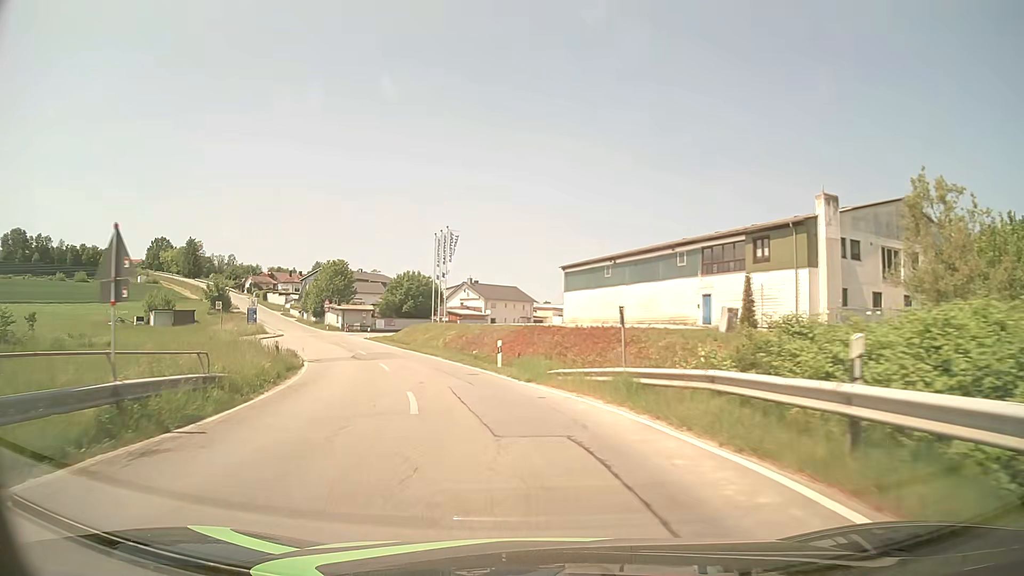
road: tertiary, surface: asphalt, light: Day
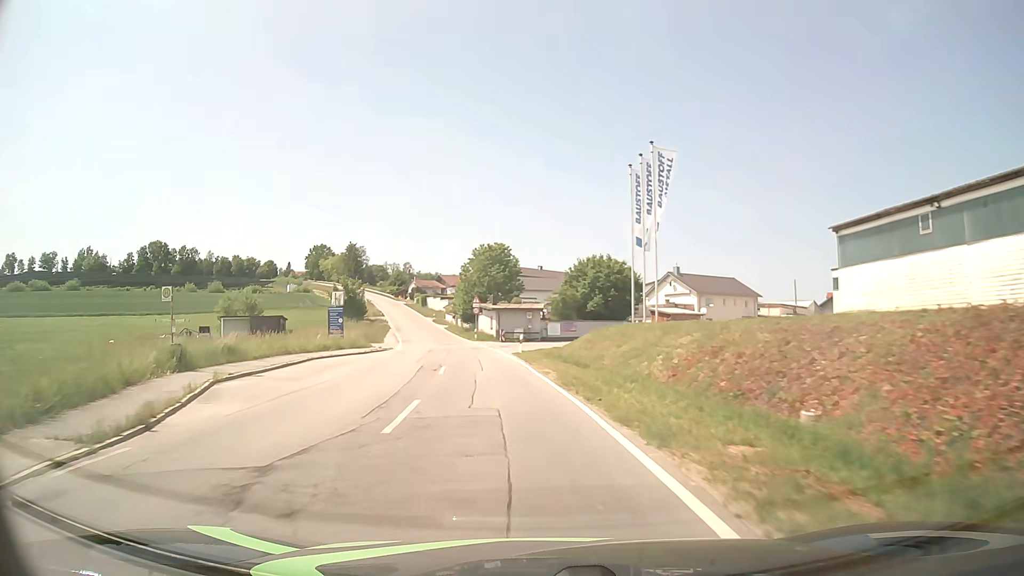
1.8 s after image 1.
(-4.0, +26.4) m; -17°
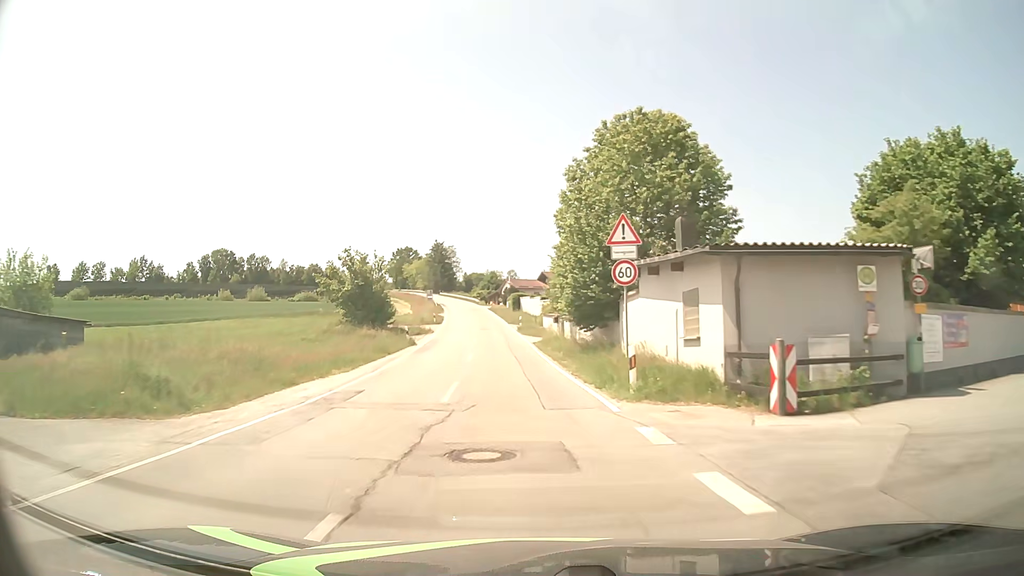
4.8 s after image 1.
(-4.9, +44.7) m; -10°
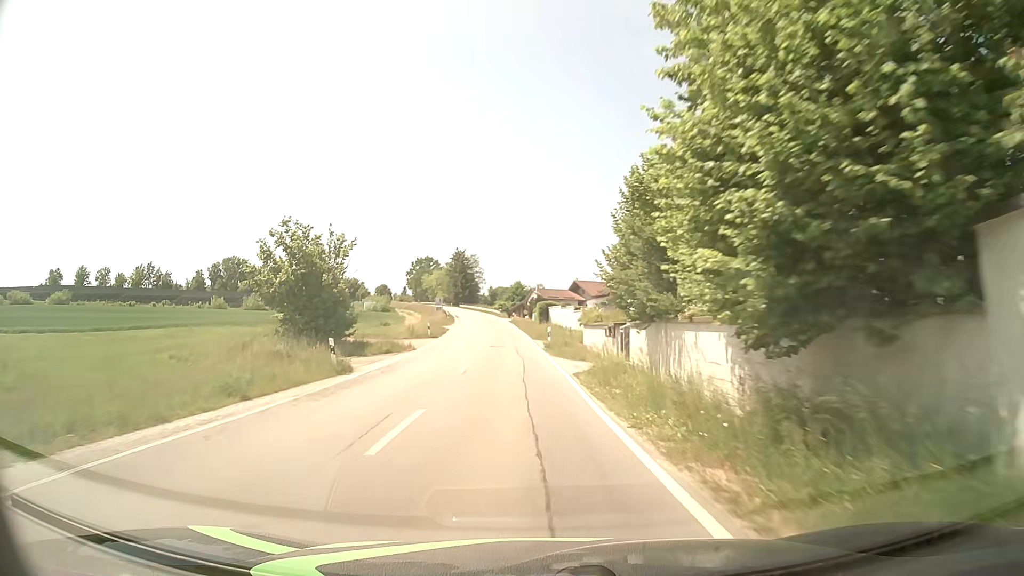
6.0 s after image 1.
(-0.4, +18.0) m; -3°
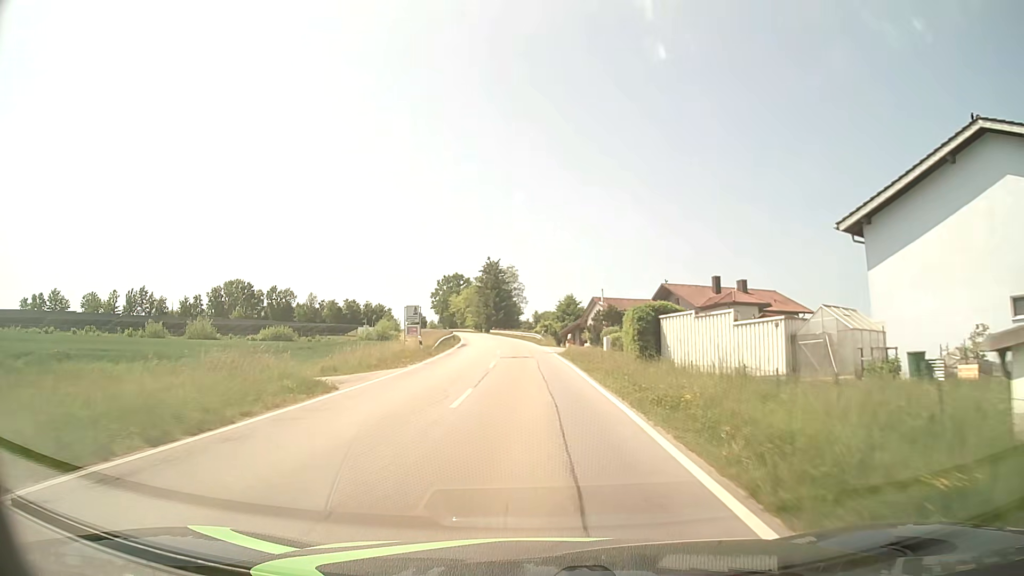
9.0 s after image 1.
(-1.6, +44.0) m; -4°
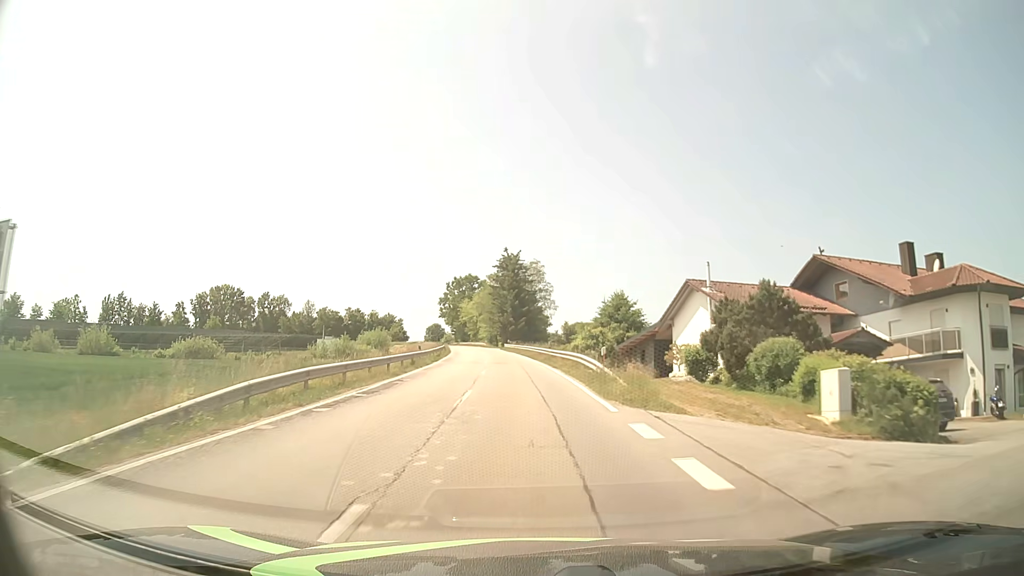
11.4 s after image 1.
(-0.6, +35.2) m; -2°
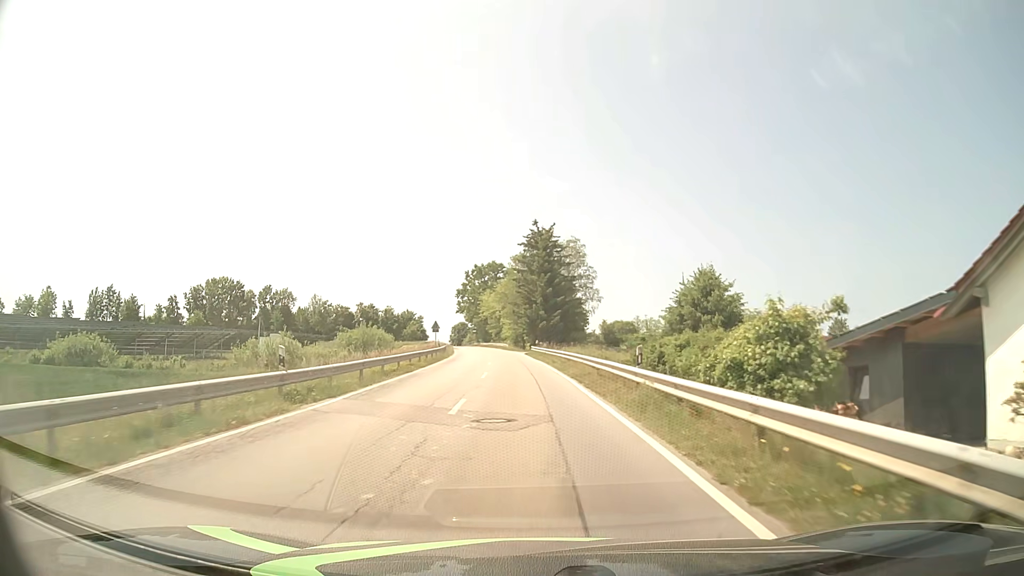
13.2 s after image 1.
(-0.9, +26.8) m; -3°
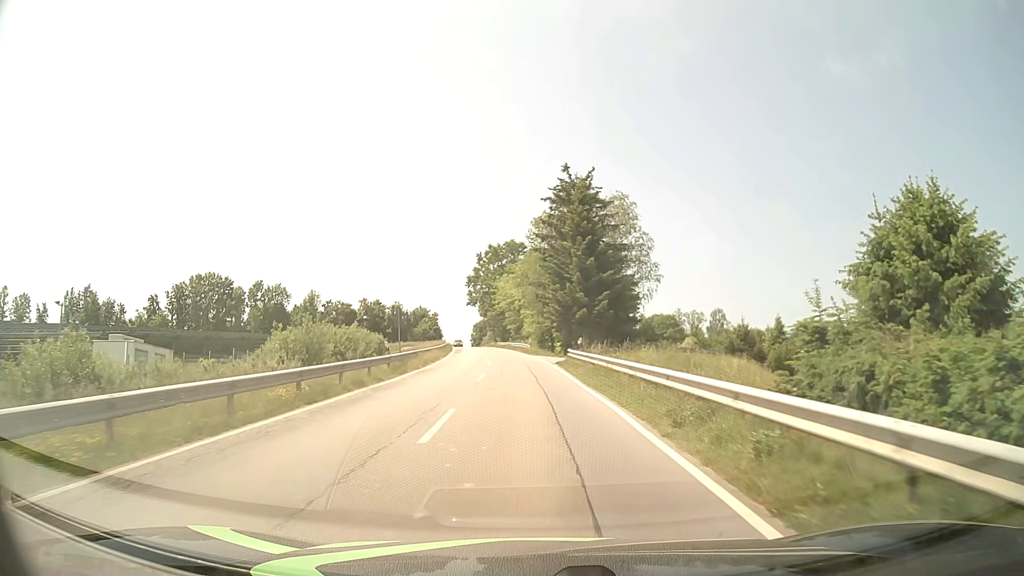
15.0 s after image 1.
(-0.5, +27.1) m; -2°
(0, +10) (0, +20) (-1, +30) (-1, +40) (-2, +50) (-3, +60) (-4, +70) (-5, +80) (-7, +90) (-8, +100) m
